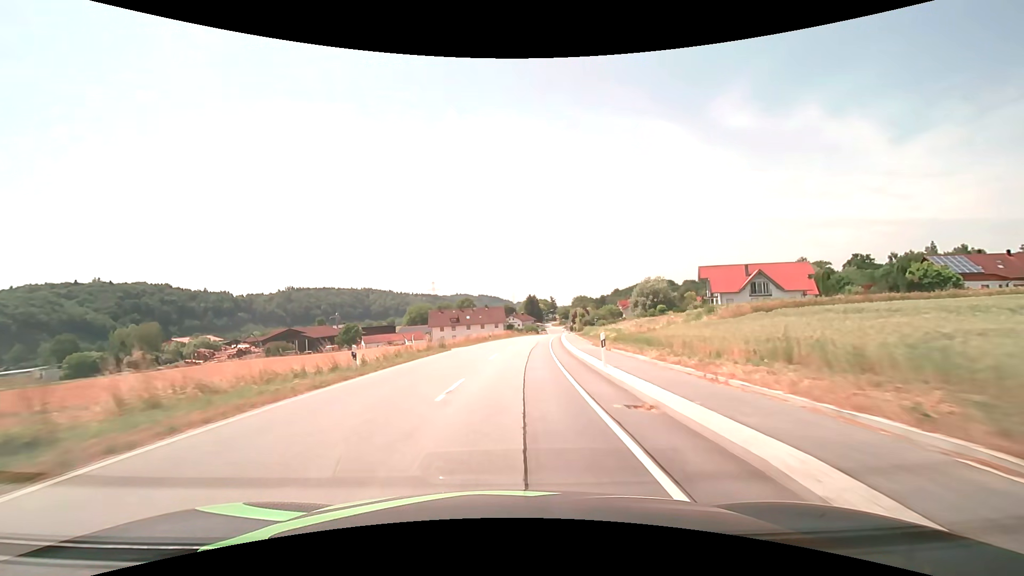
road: secondary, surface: asphalt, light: Day
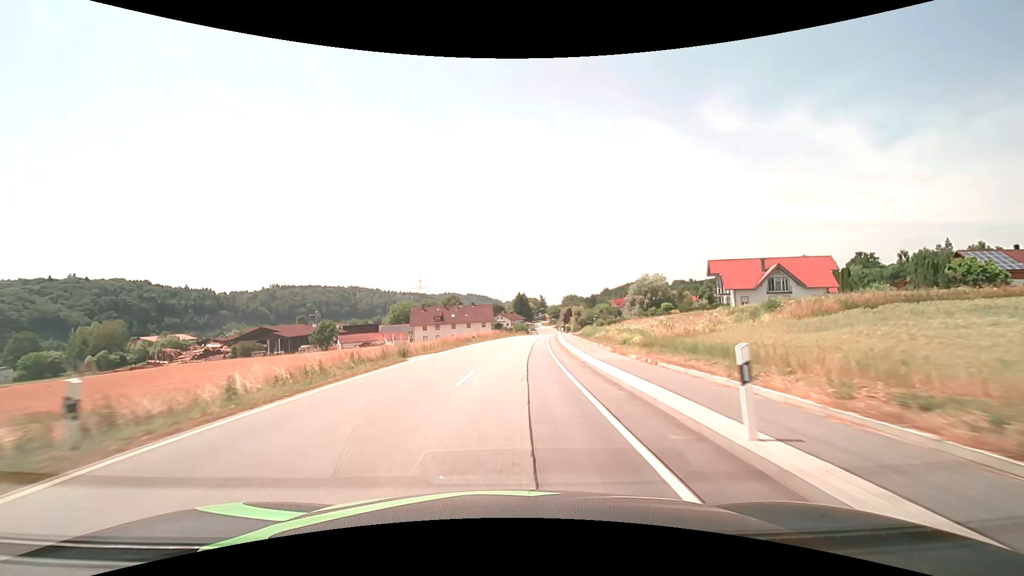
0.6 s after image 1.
(+0.1, +10.0) m; +1°
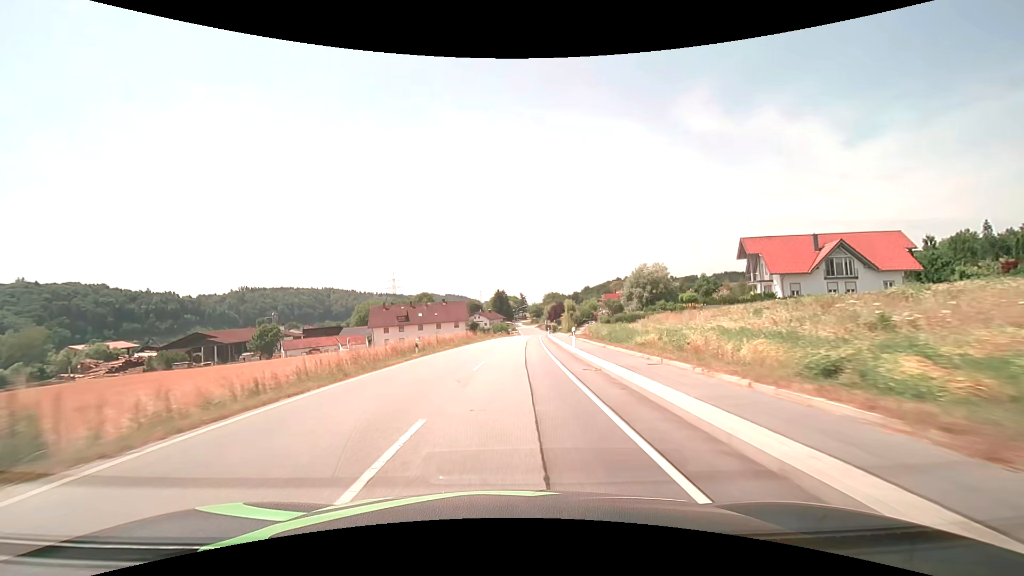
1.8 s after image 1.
(+0.5, +19.9) m; +2°
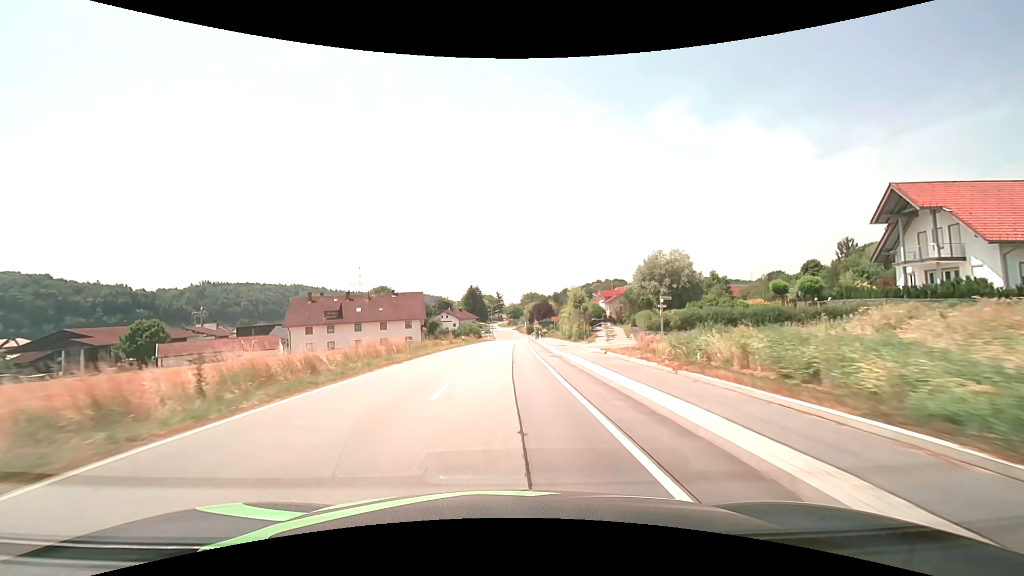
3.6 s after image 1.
(+0.8, +29.7) m; +3°
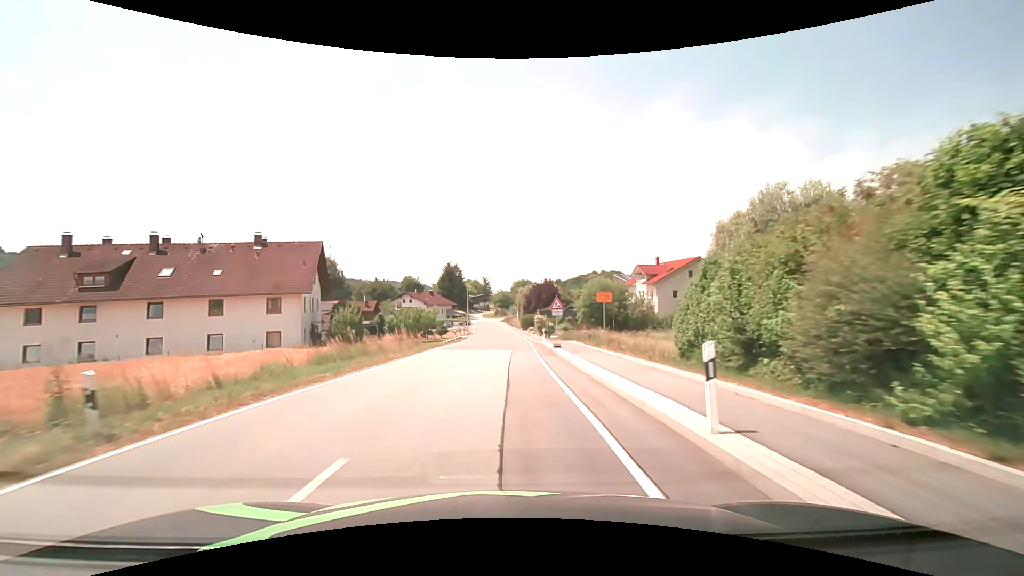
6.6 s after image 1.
(+0.7, +43.9) m; +2°
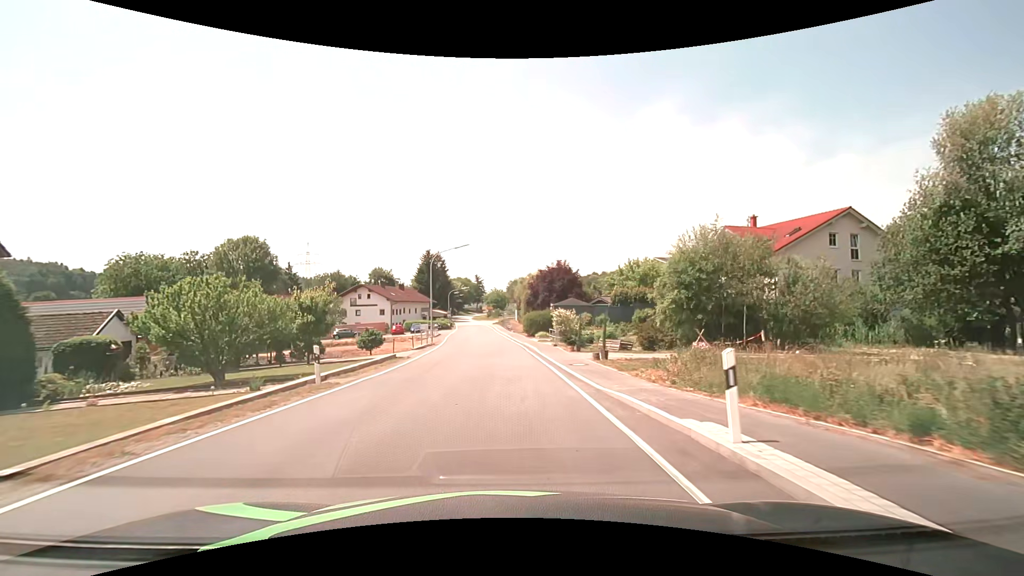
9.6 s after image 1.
(+0.1, +32.5) m; 0°
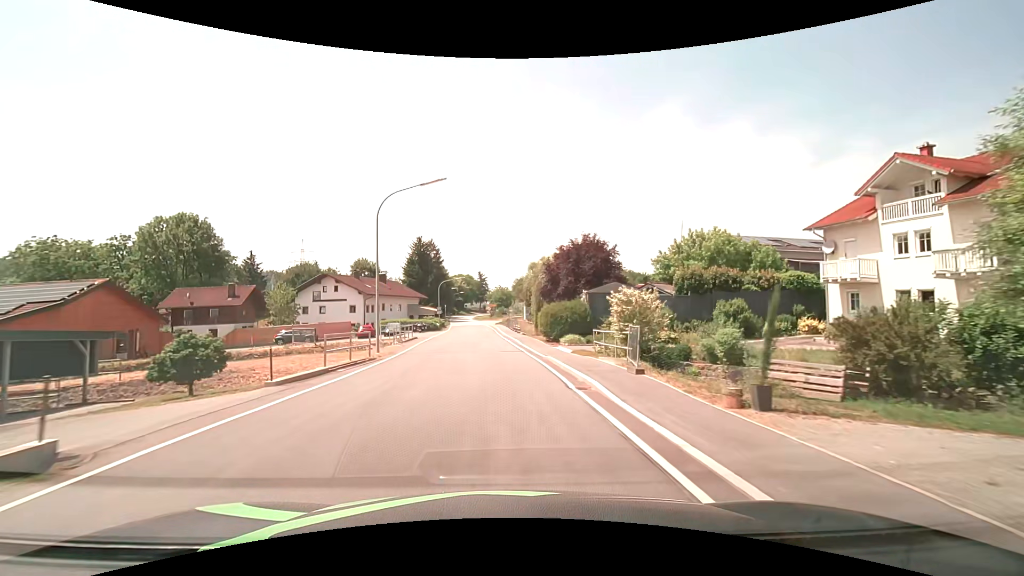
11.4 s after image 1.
(0.0, +19.5) m; 0°
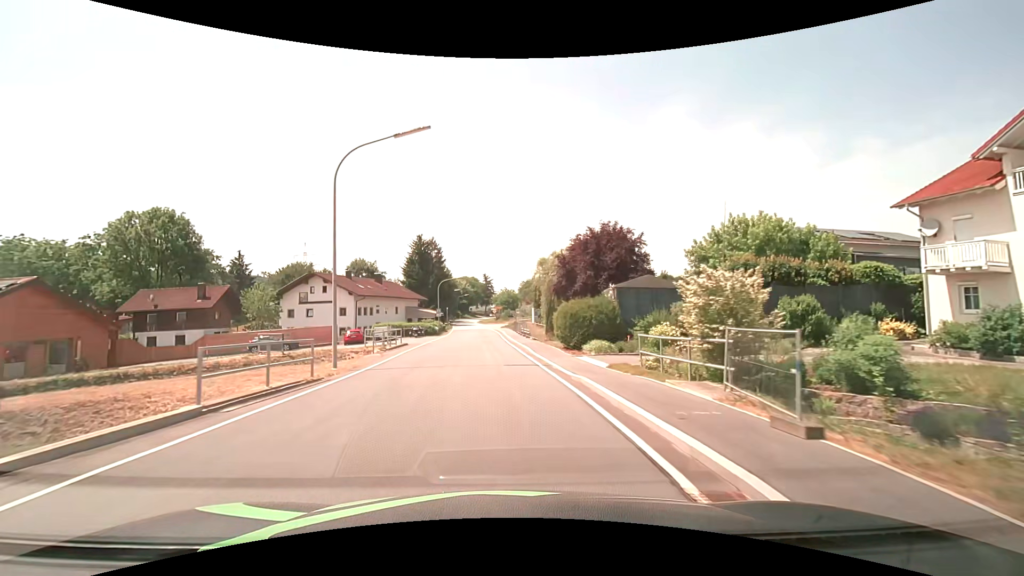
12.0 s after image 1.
(-0.1, +6.8) m; -1°
(0, +10) (-1, +20) (-1, +30) (-2, +40) (-2, +50) (-3, +60) (-4, +70) (-4, +80) (-5, +90) (-6, +100) m
